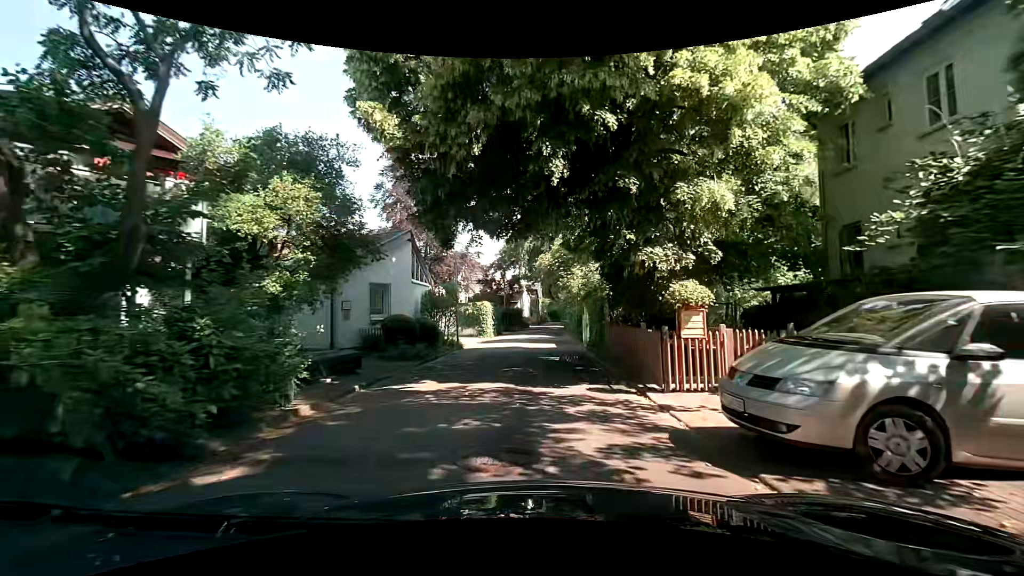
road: residential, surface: asphalt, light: Day
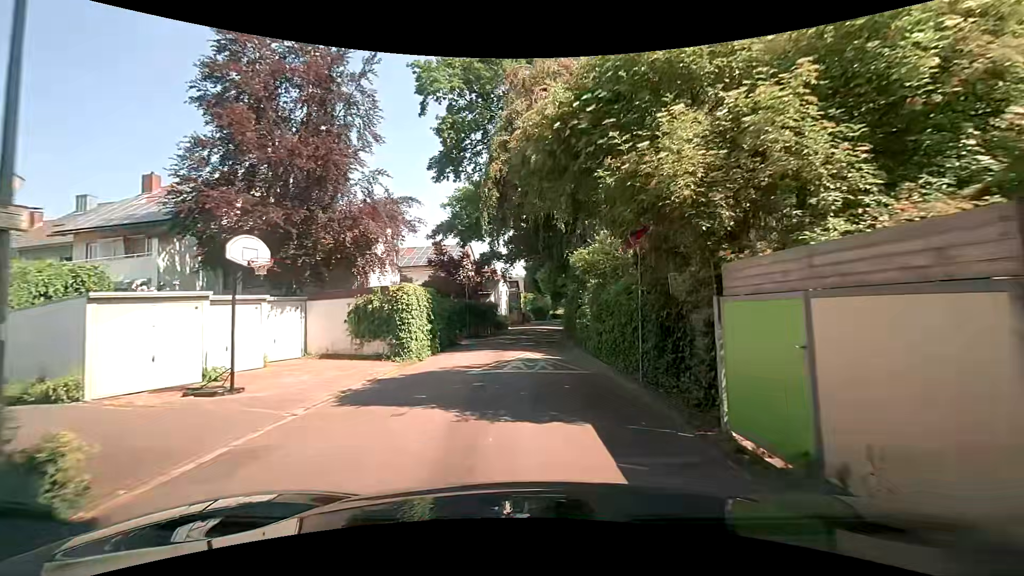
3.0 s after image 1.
(+0.3, +19.9) m; +2°
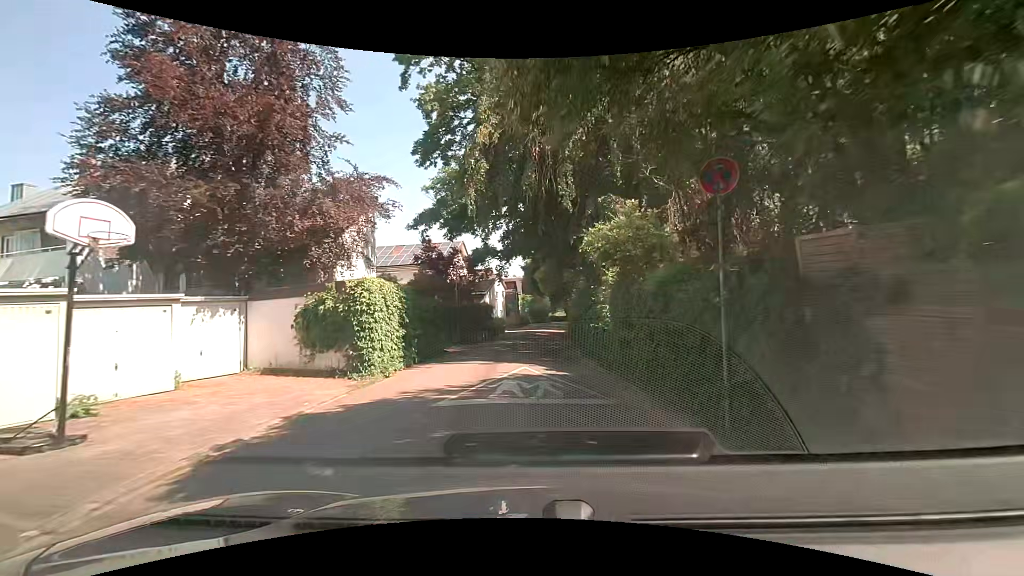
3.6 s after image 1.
(0.0, +4.0) m; +1°
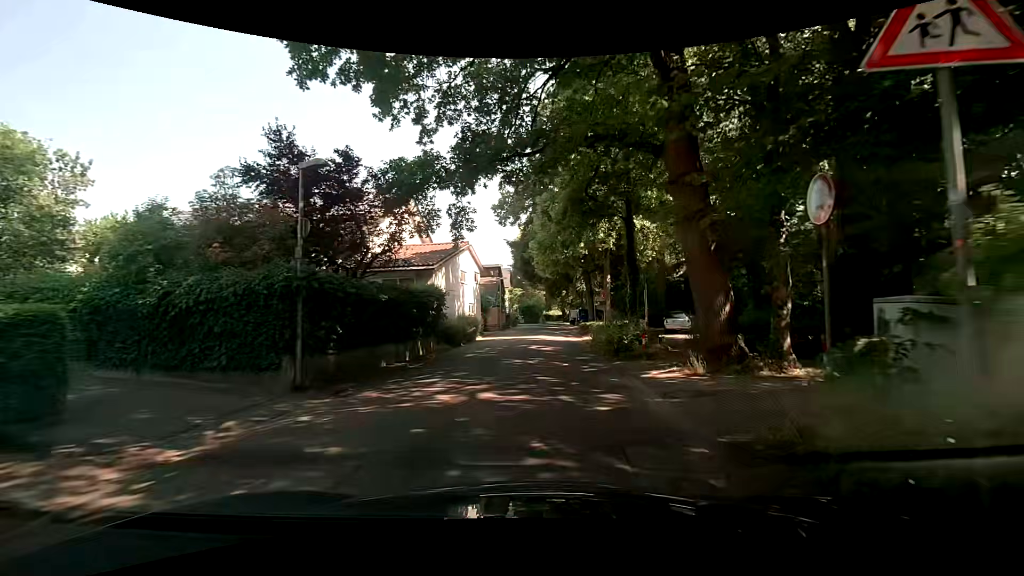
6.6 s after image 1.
(0.0, +20.3) m; +1°
